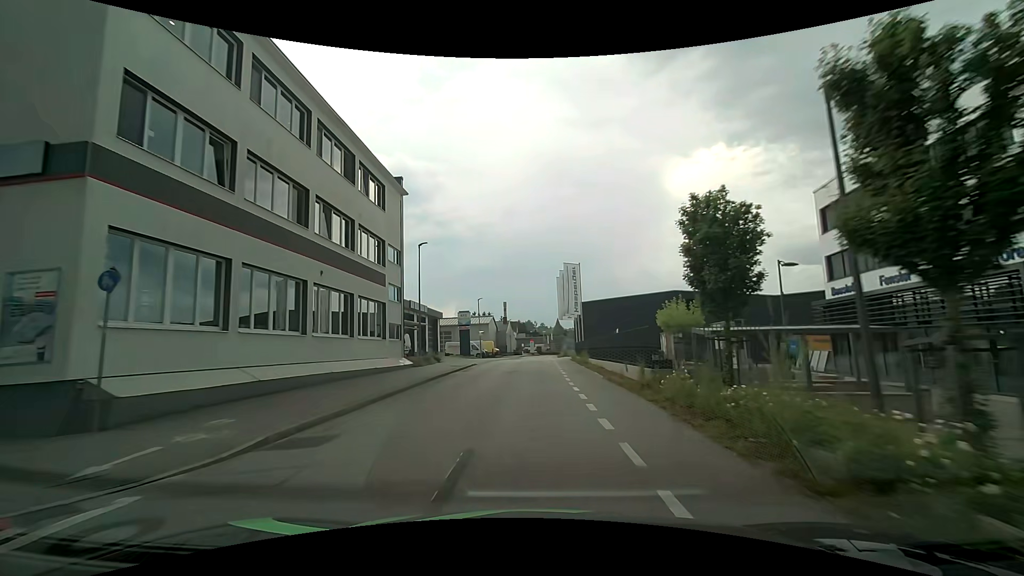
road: residential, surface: asphalt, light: Day
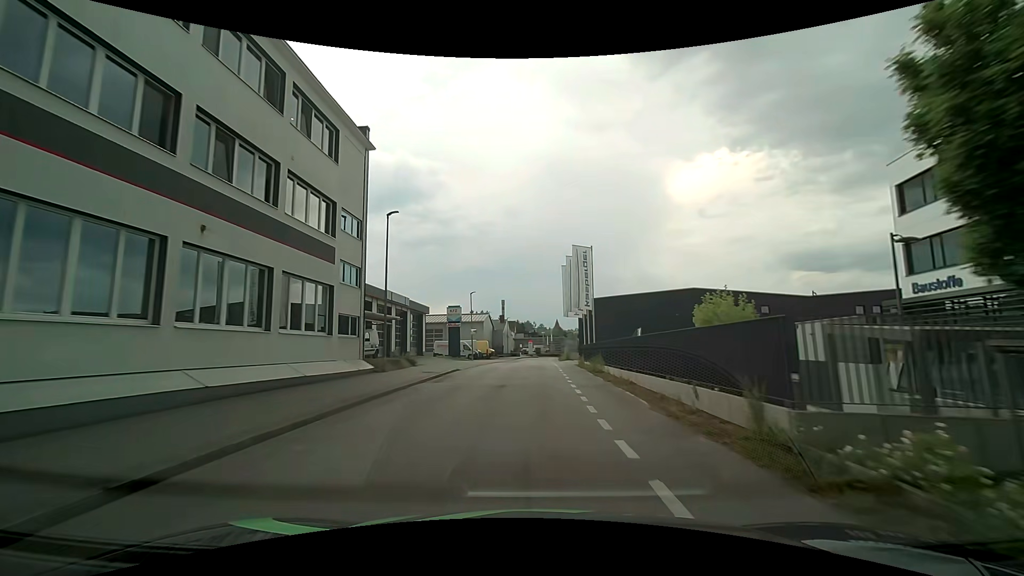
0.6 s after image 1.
(0.0, +7.6) m; 0°
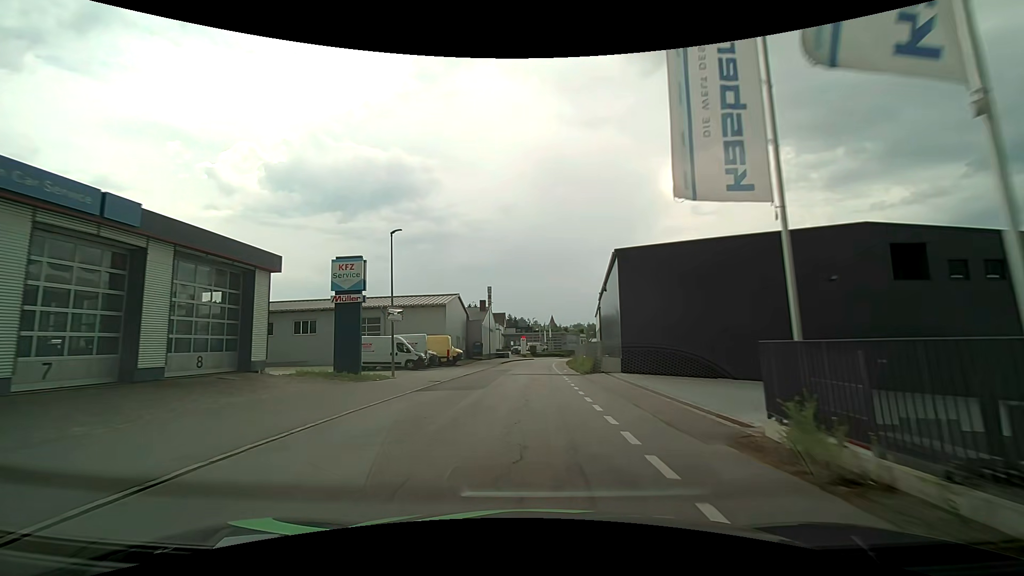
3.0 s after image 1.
(+0.4, +30.8) m; +1°
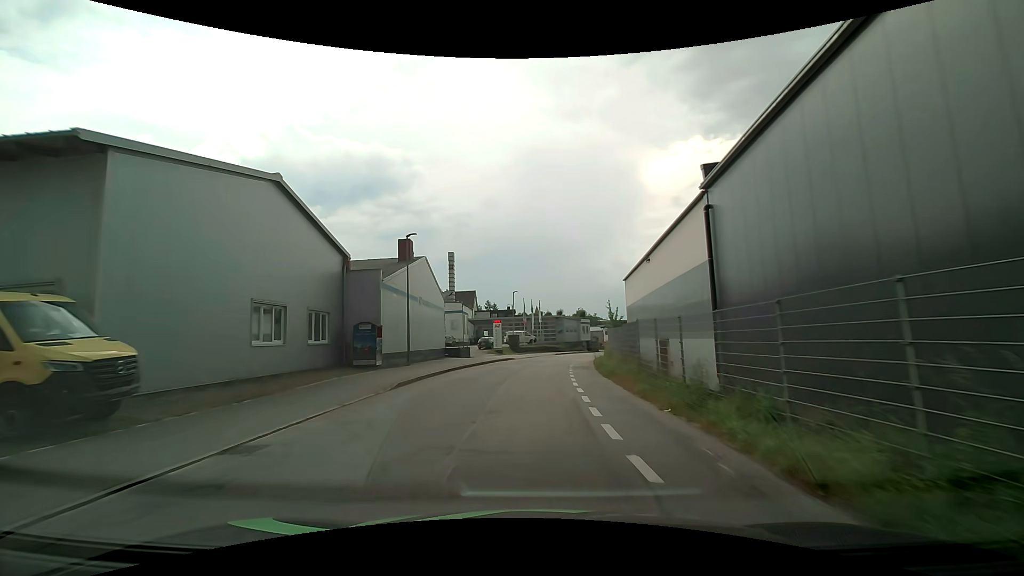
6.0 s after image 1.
(+0.4, +38.9) m; +2°
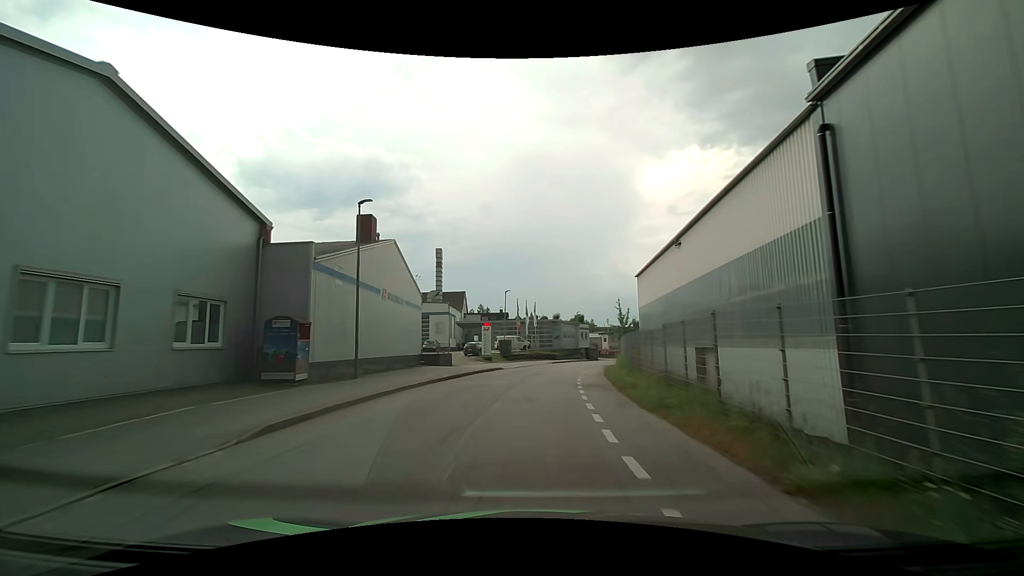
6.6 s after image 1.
(0.0, +7.8) m; +1°
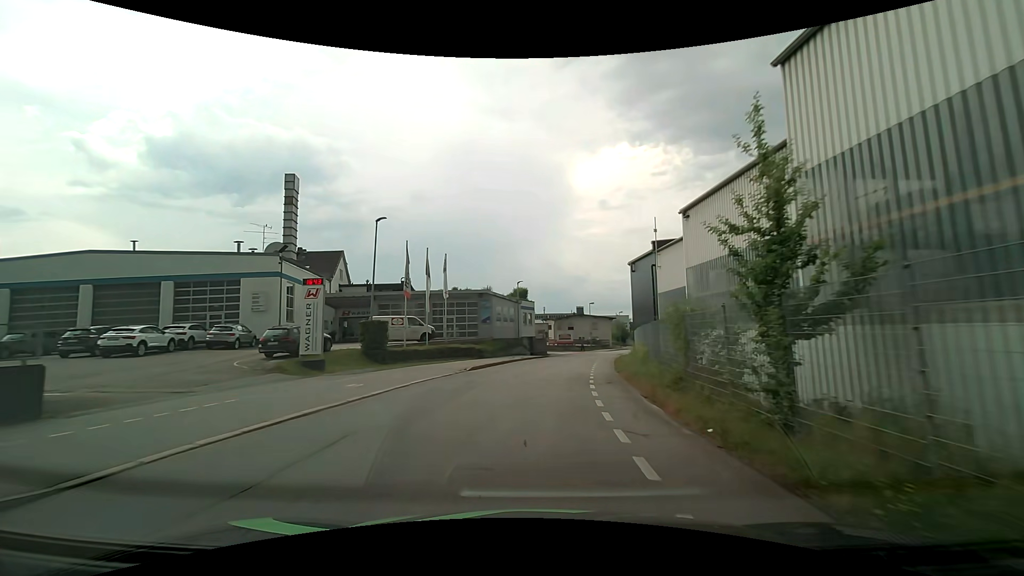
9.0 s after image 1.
(+1.0, +30.7) m; +6°
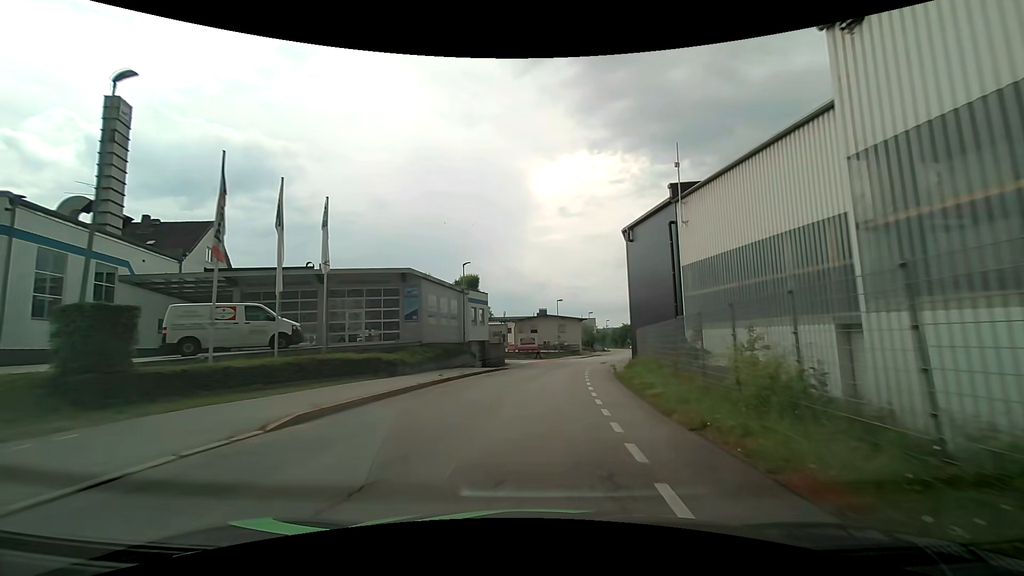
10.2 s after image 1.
(+0.8, +15.4) m; +4°
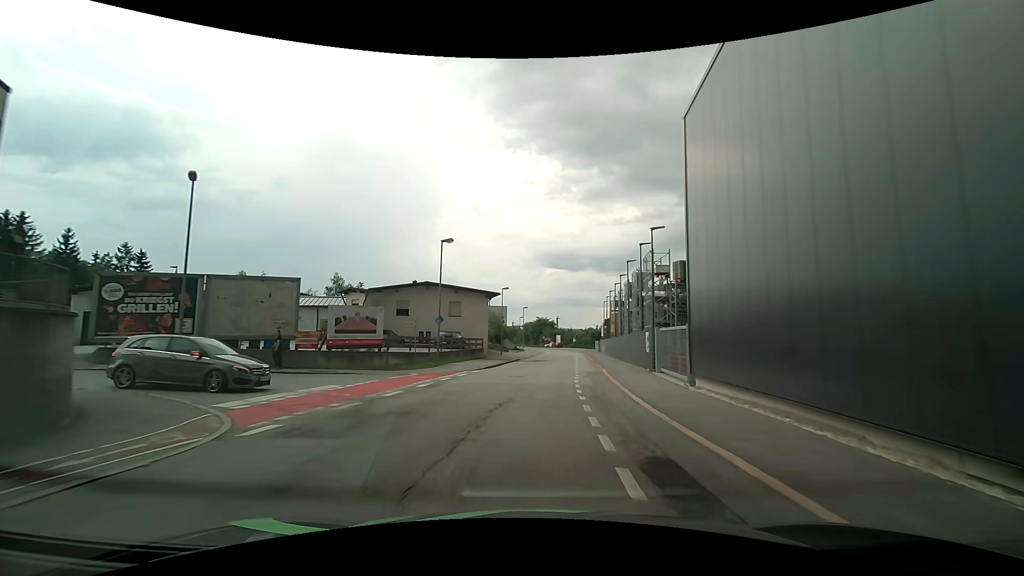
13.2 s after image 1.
(+3.9, +38.0) m; +12°
(0, +10) (+1, +20) (+2, +30) (+3, +40) (+4, +50) (+5, +60) (+6, +70) (+7, +80) (+7, +90) (+7, +100) m
